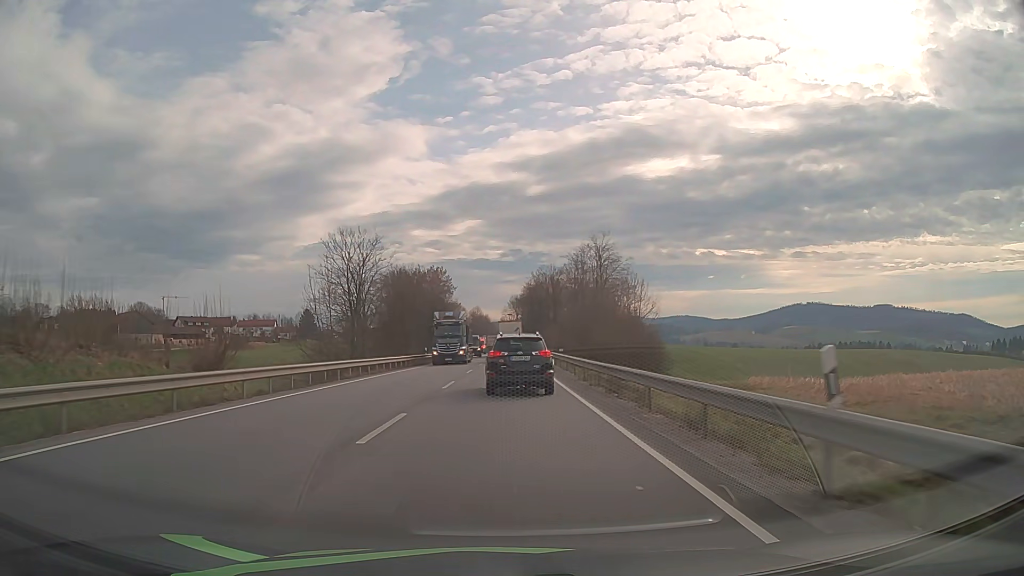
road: primary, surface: asphalt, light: Day
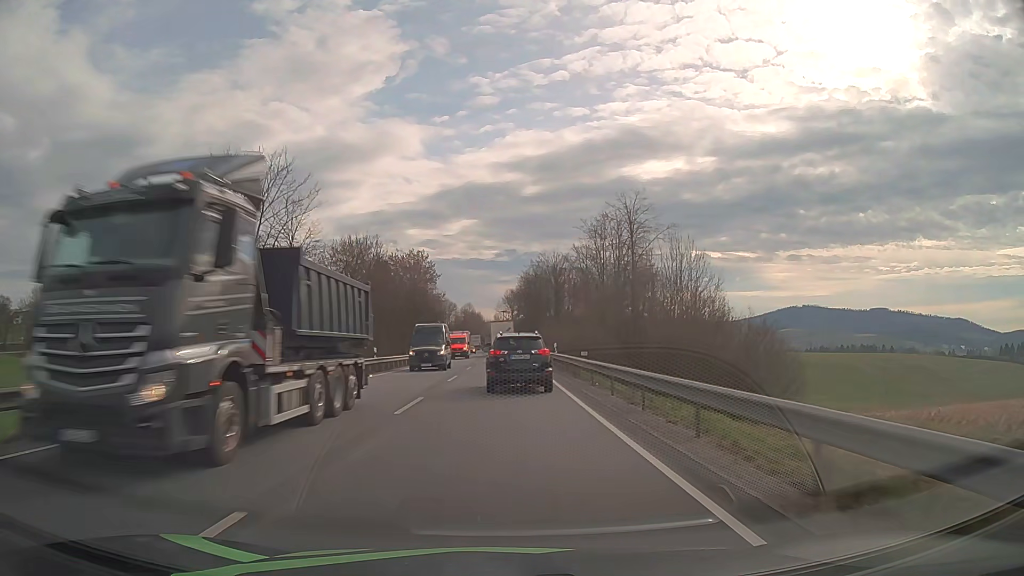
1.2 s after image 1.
(+0.2, +20.1) m; +1°
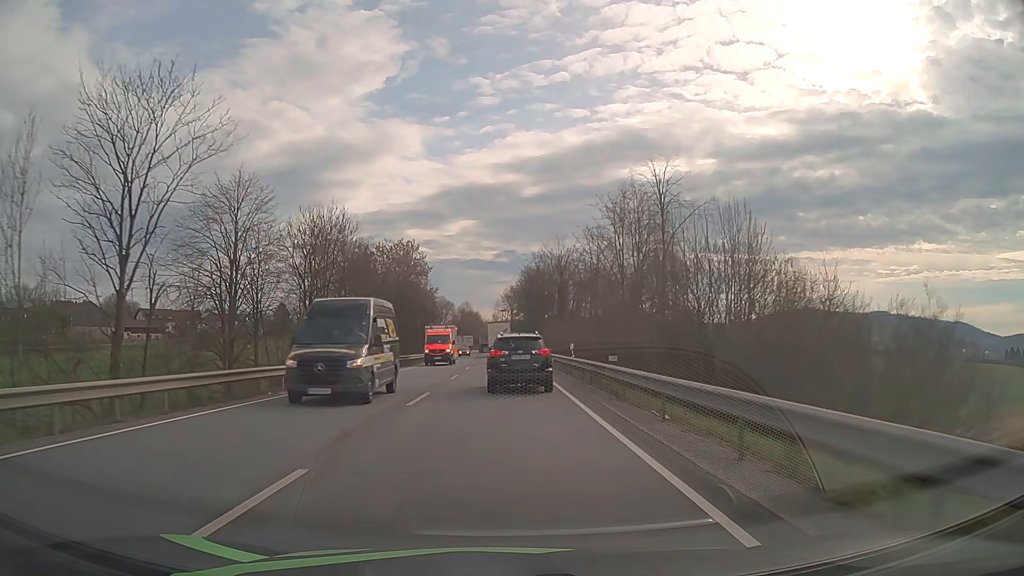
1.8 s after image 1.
(0.0, +10.1) m; 0°
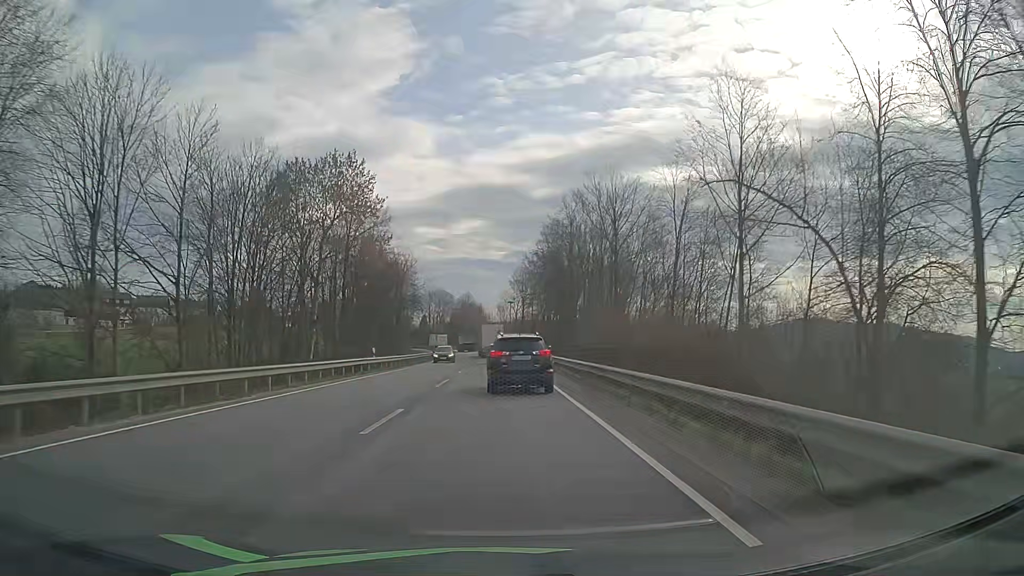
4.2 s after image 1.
(-0.1, +41.2) m; -1°
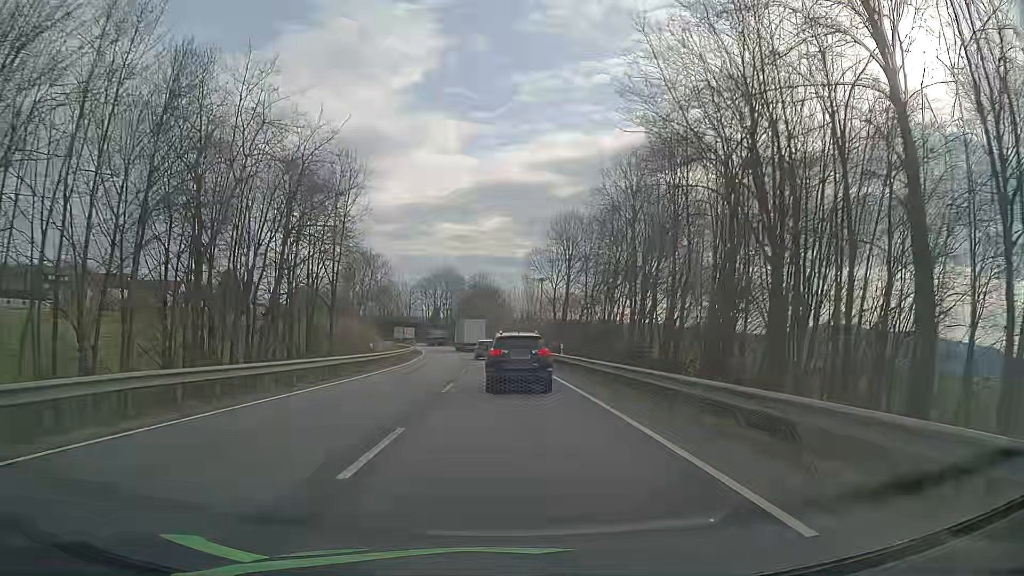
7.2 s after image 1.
(-0.8, +51.8) m; -2°
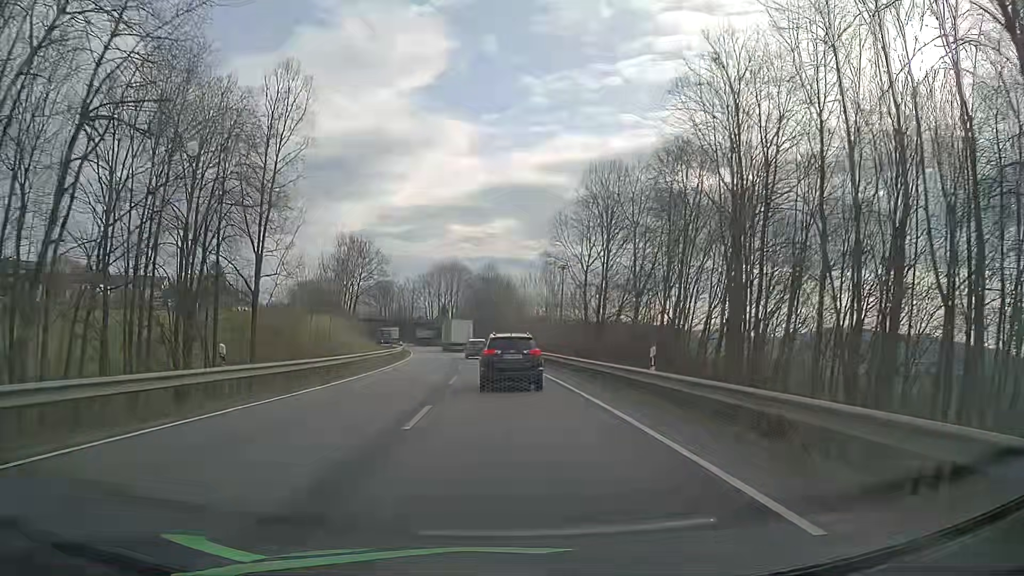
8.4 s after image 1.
(-0.1, +20.0) m; -1°
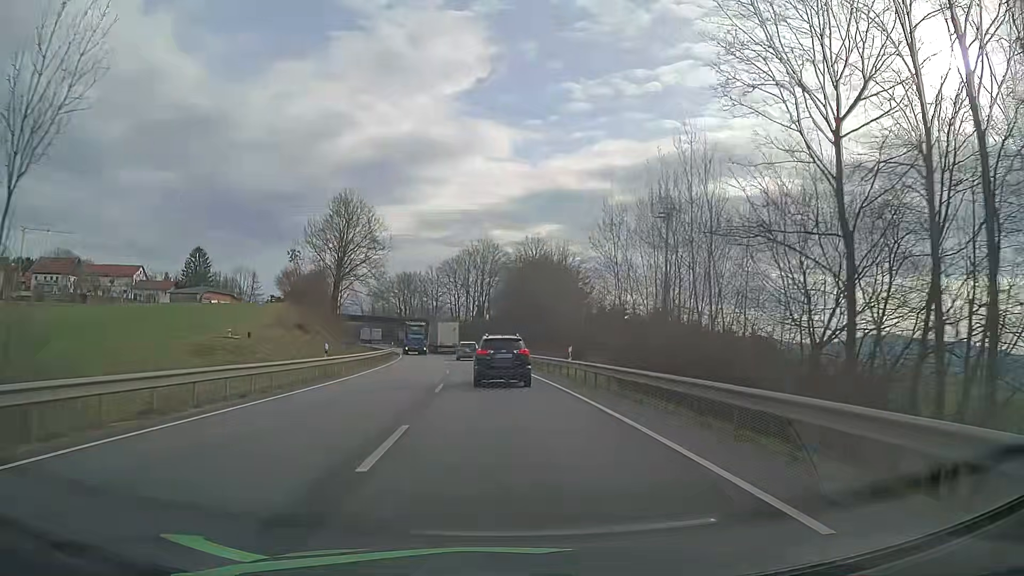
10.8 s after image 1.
(-0.9, +39.7) m; -4°
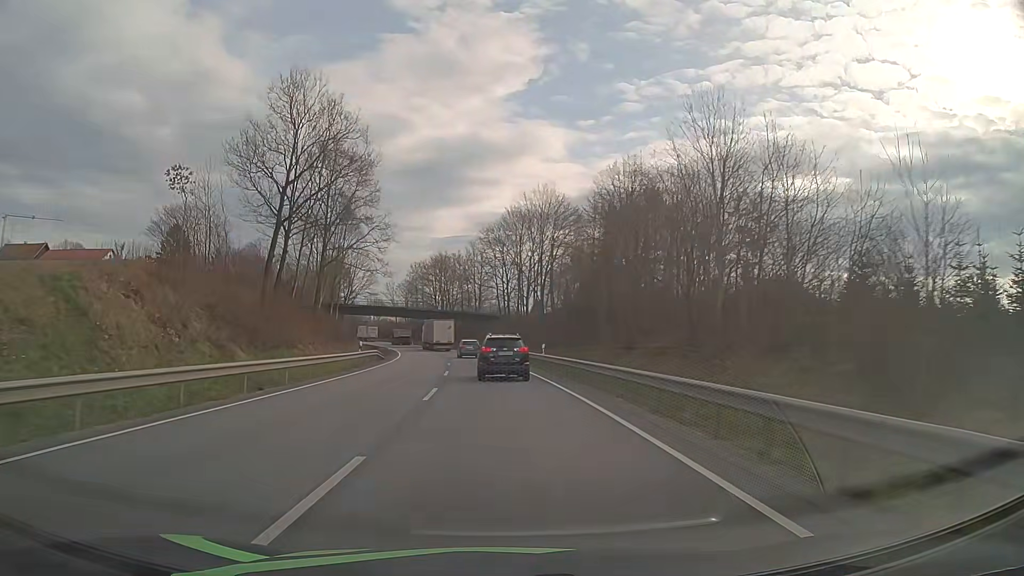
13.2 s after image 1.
(-1.2, +39.5) m; -4°
(0, +10) (-1, +20) (-1, +30) (-2, +40) (-3, +50) (-4, +60) (-5, +70) (-7, +80) (-9, +89) (-11, +99) m
